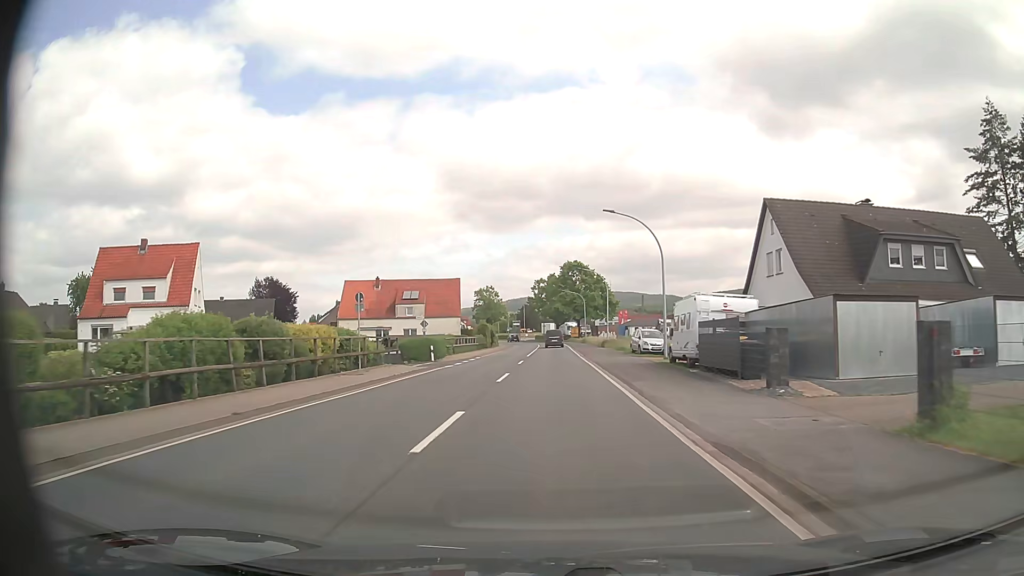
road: primary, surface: asphalt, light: Day
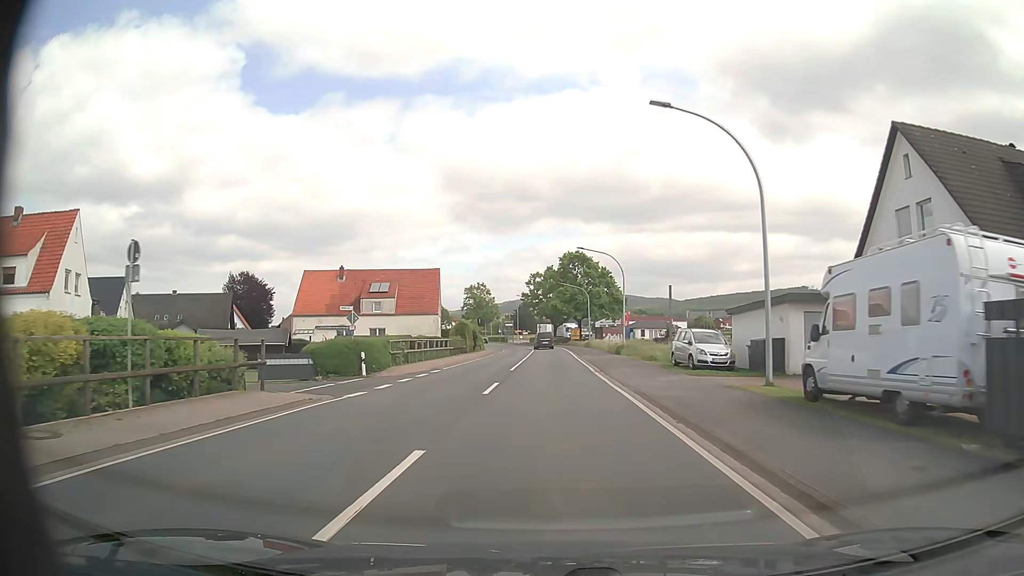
(0.0, +15.9) m; 0°
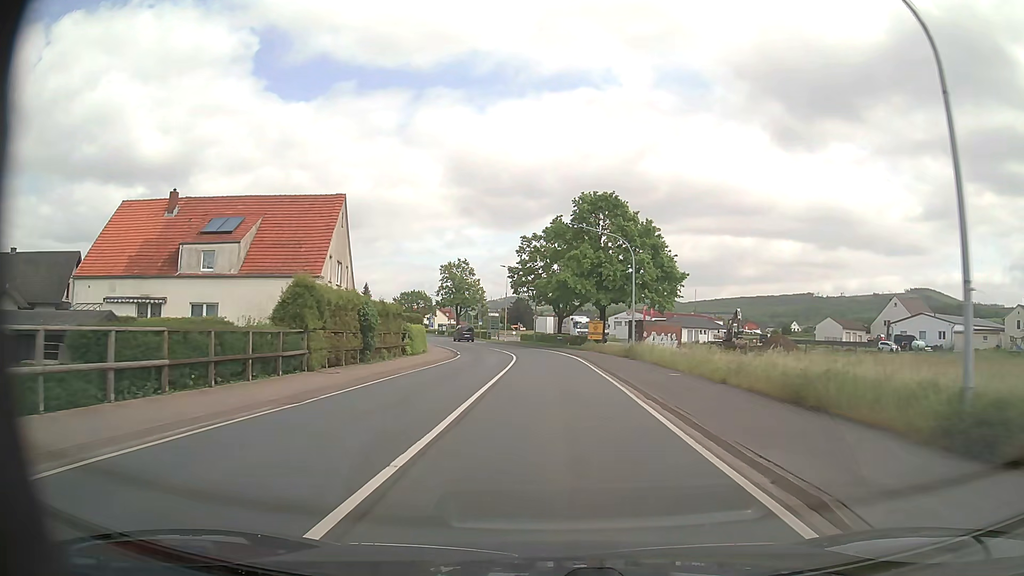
(+0.2, +39.5) m; 0°
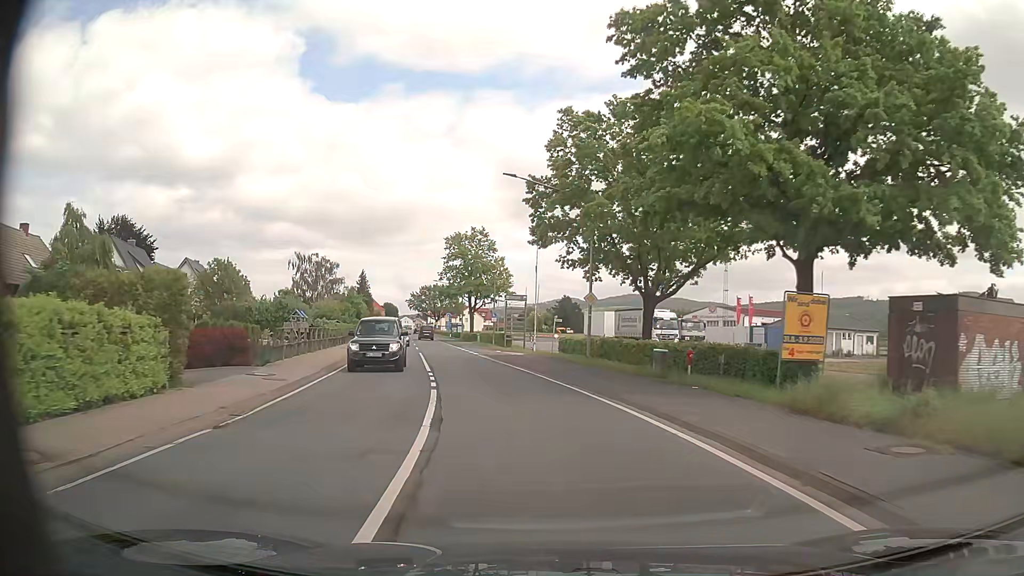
(-0.8, +39.5) m; -4°
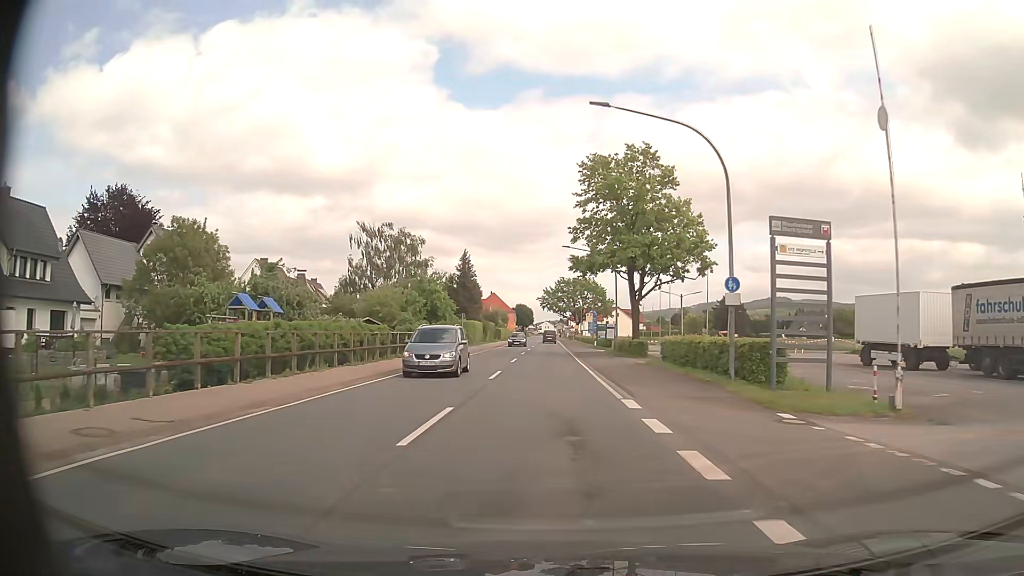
(-5.1, +39.1) m; -11°
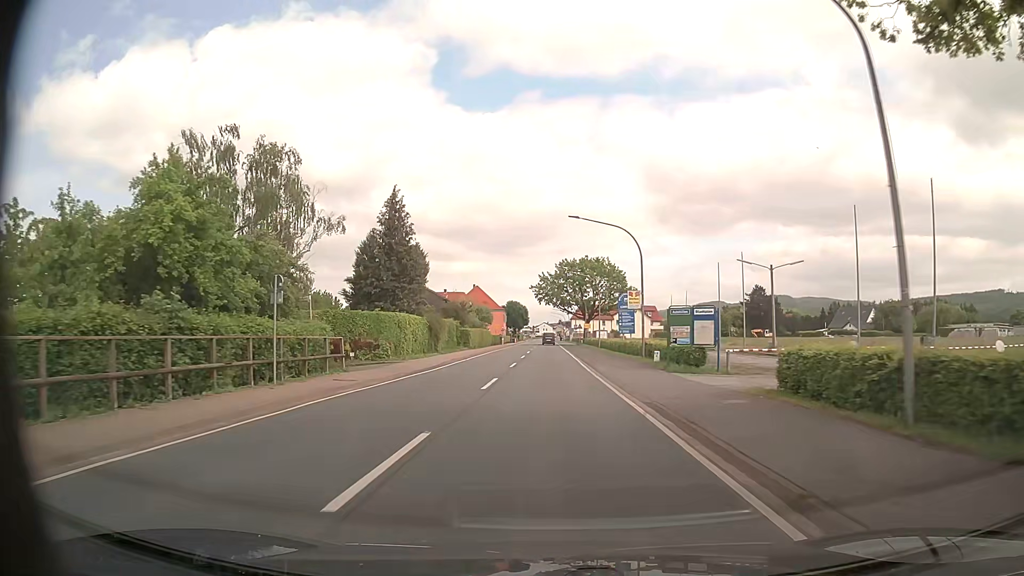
(-0.5, +39.7) m; -1°
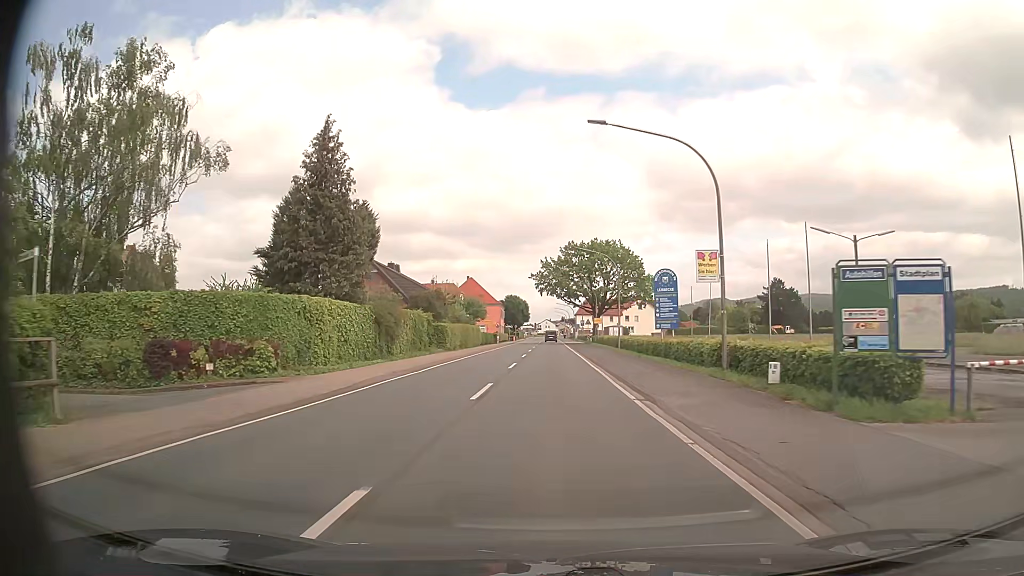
(0.0, +15.9) m; 0°
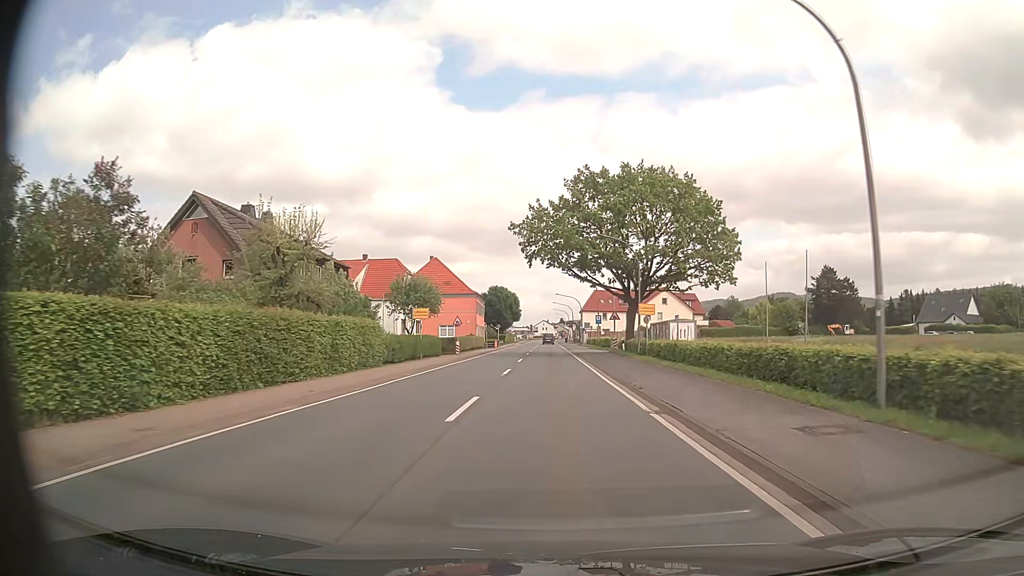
(+0.1, +39.8) m; 0°
